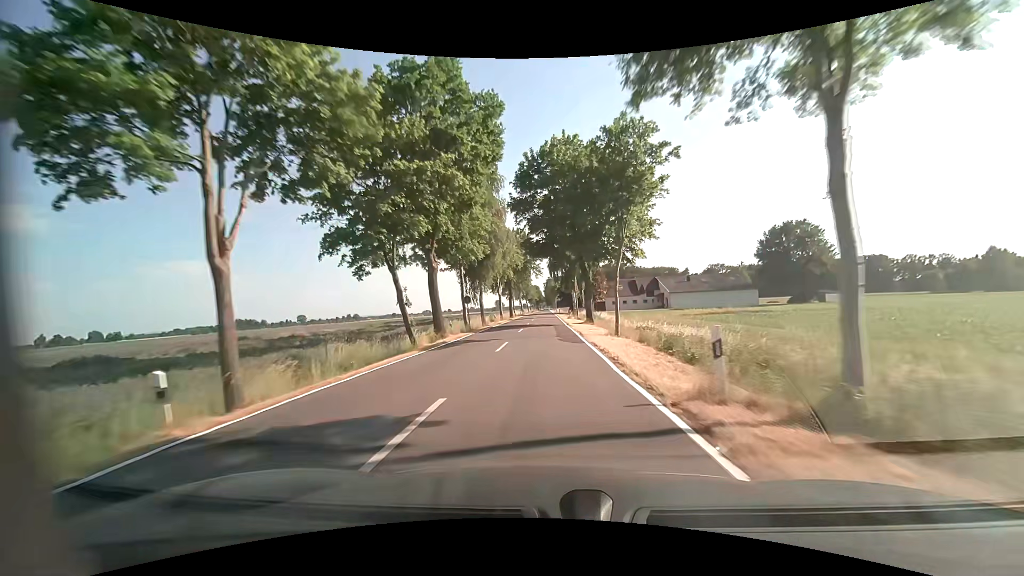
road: tertiary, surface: asphalt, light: Day
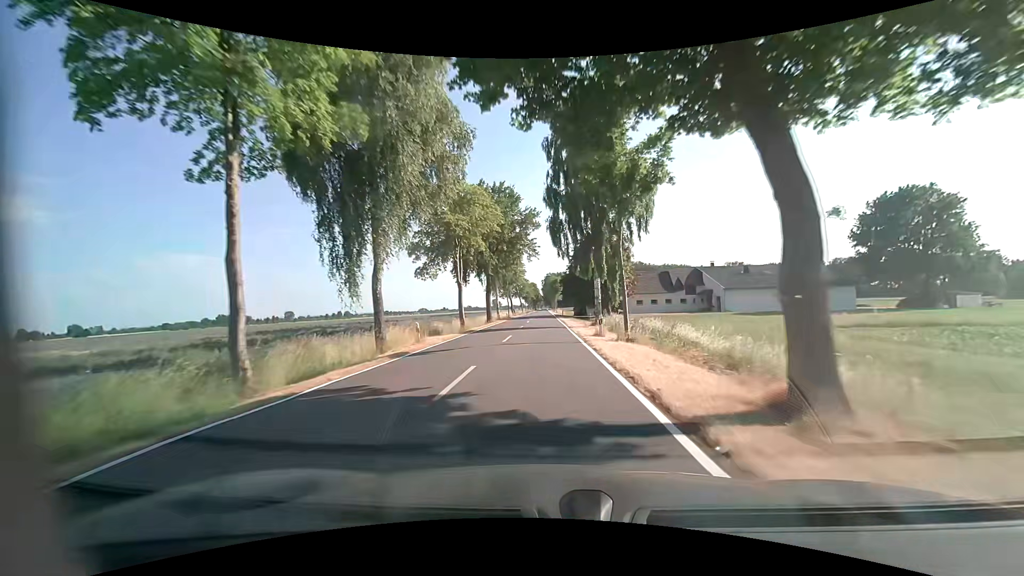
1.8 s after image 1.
(-0.1, +32.4) m; 0°
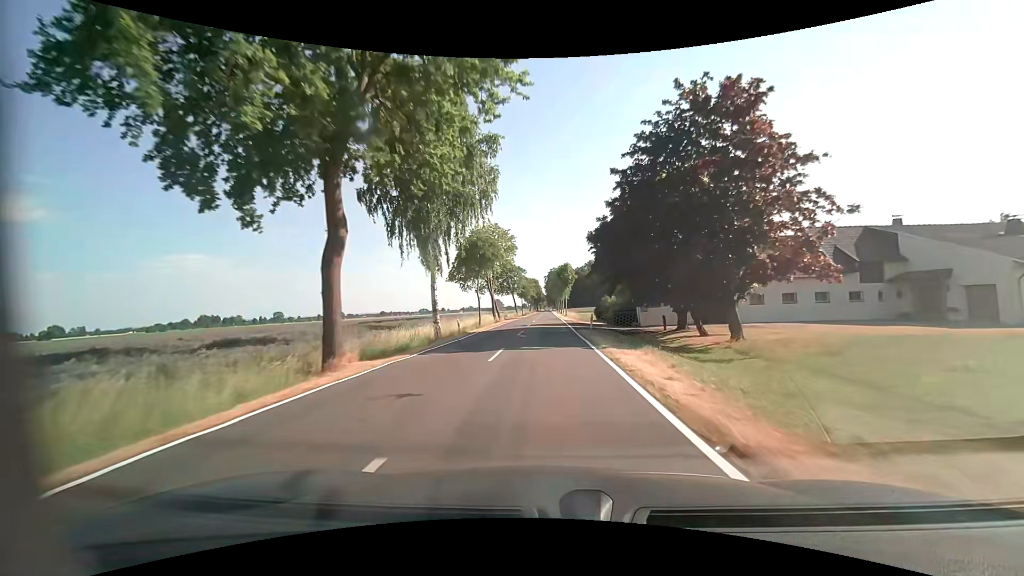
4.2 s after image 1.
(-0.2, +43.1) m; -1°
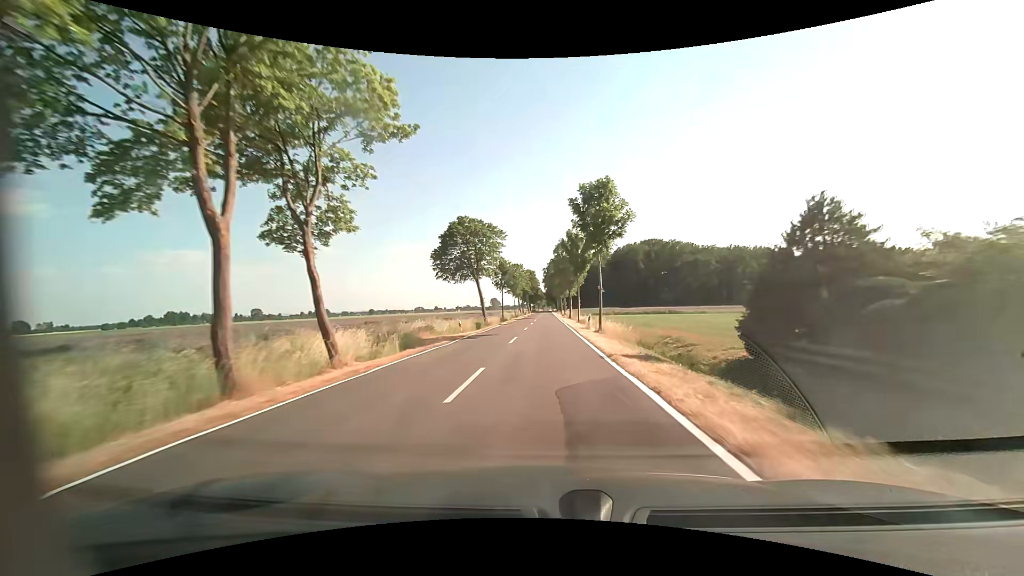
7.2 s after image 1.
(+0.2, +53.9) m; 0°
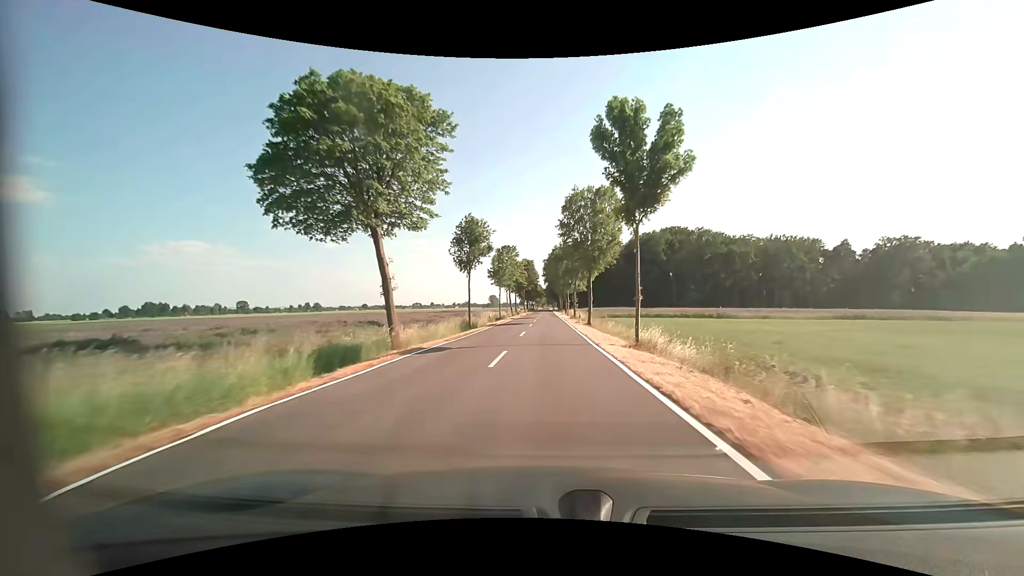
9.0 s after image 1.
(0.0, +32.4) m; 0°
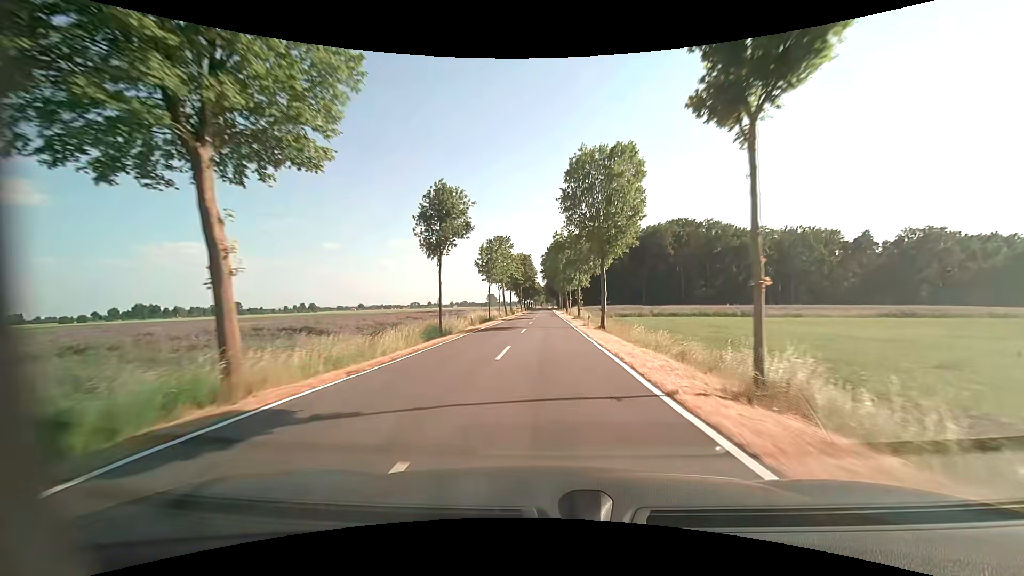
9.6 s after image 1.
(0.0, +10.8) m; 0°
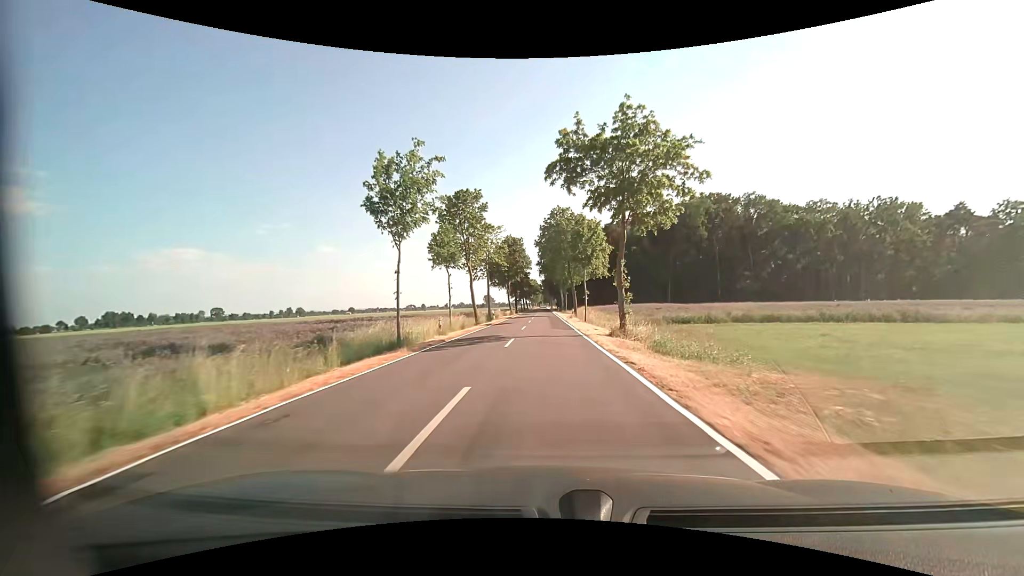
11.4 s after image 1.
(0.0, +32.4) m; 0°
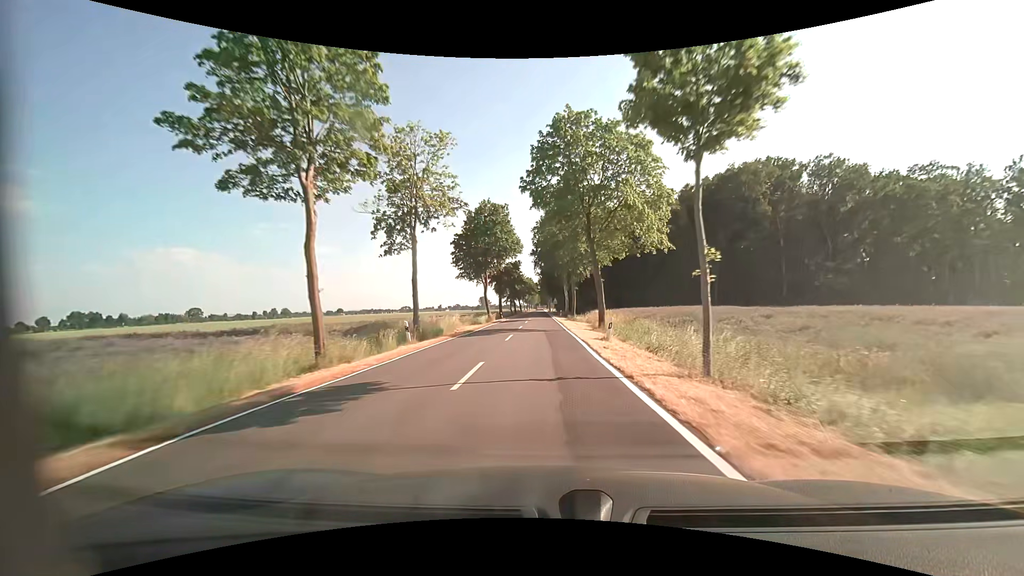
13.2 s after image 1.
(+0.2, +32.4) m; 0°
(0, +10) (0, +20) (0, +30) (0, +40) (0, +50) (0, +60) (0, +70) (-1, +80) (-1, +90) (-1, +100) m
